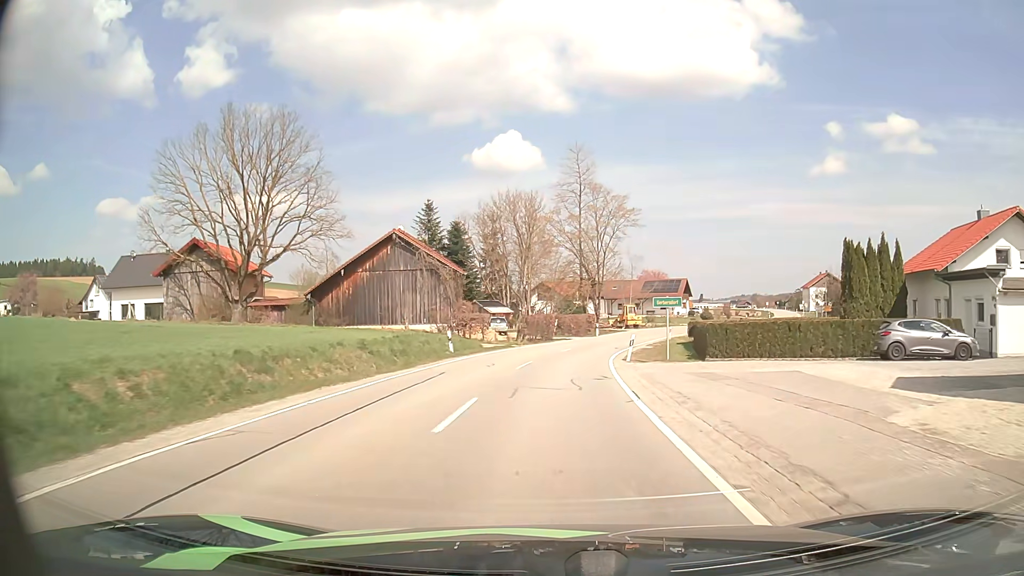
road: secondary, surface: asphalt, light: Day
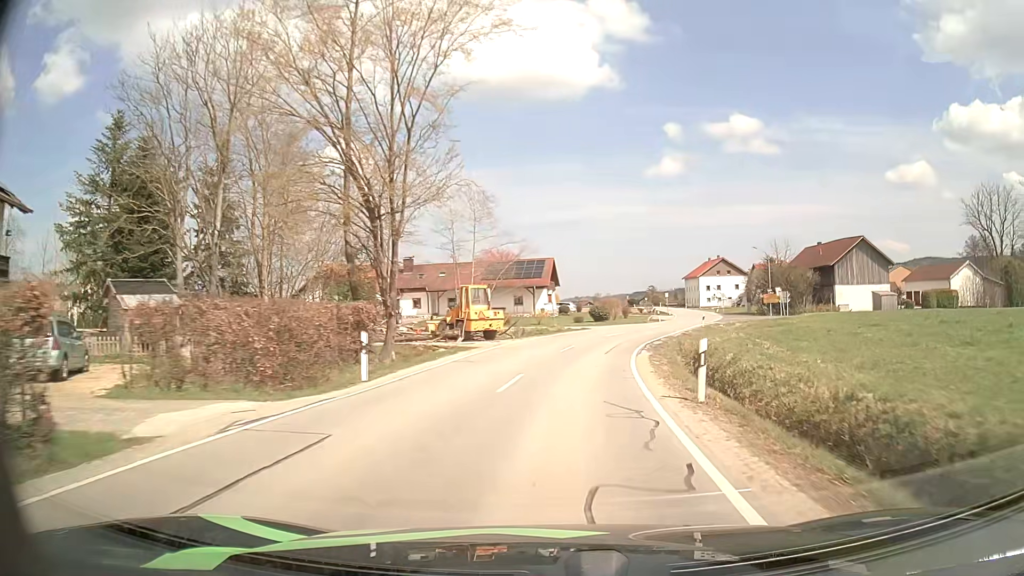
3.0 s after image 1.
(+3.9, +43.4) m; +13°
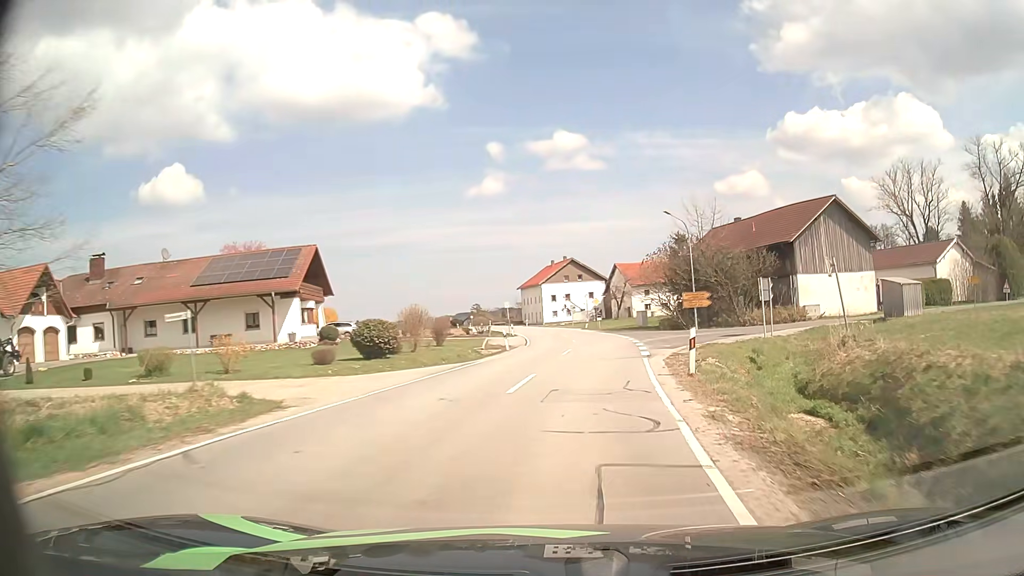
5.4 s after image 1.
(+4.5, +34.9) m; +15°
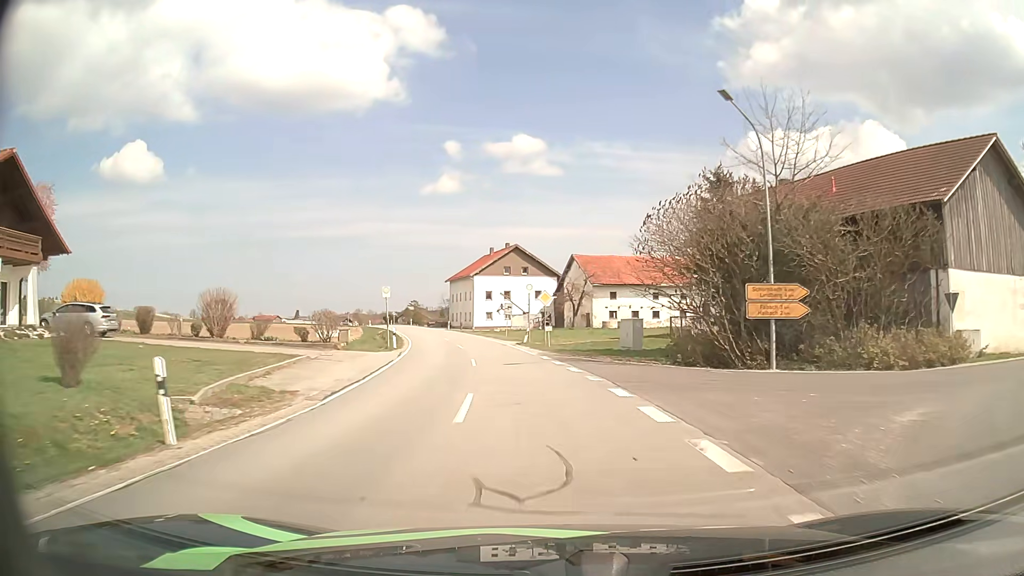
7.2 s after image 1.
(+1.8, +27.3) m; +5°
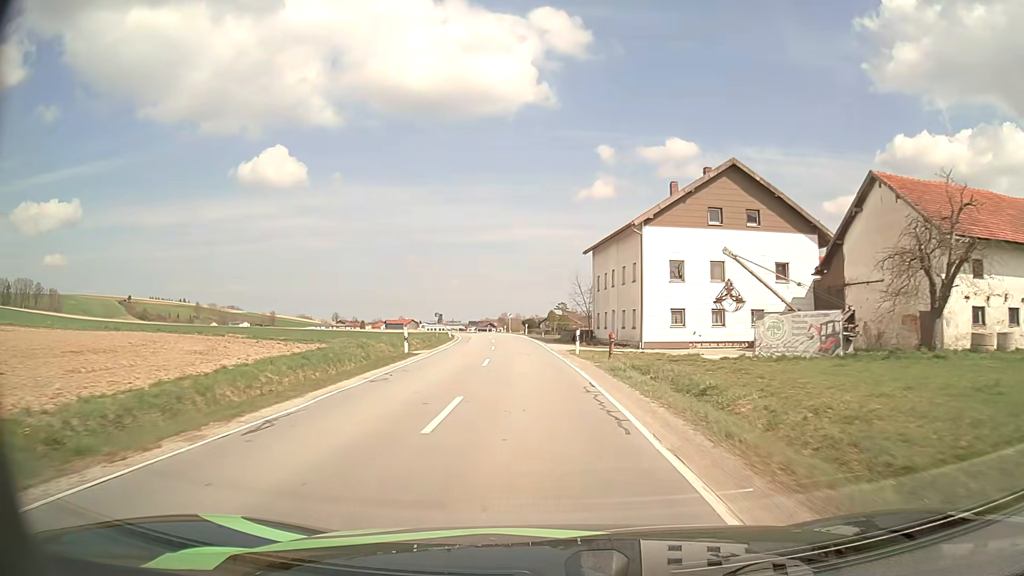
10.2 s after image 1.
(-5.4, +48.7) m; -13°
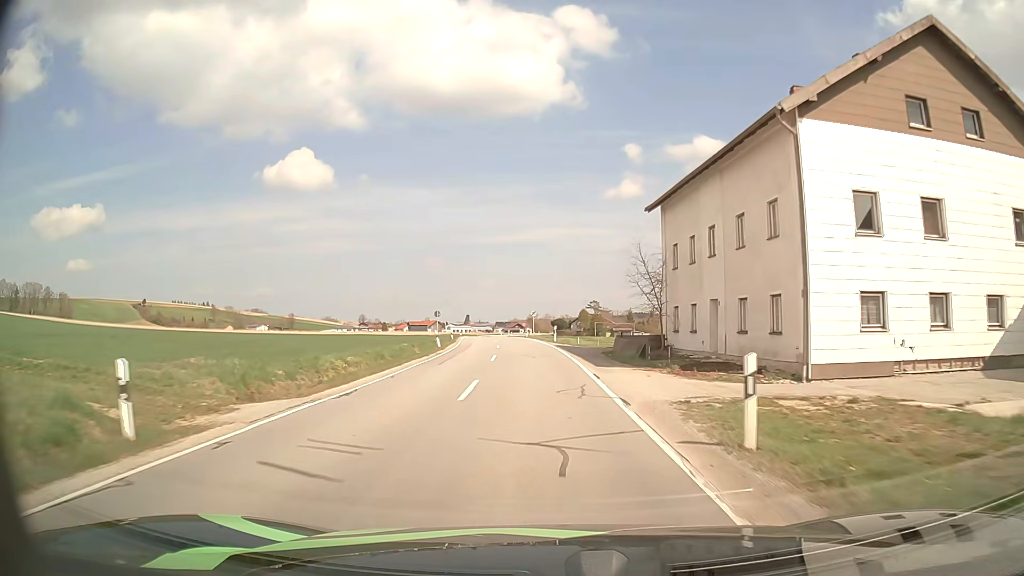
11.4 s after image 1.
(-0.6, +20.7) m; -3°
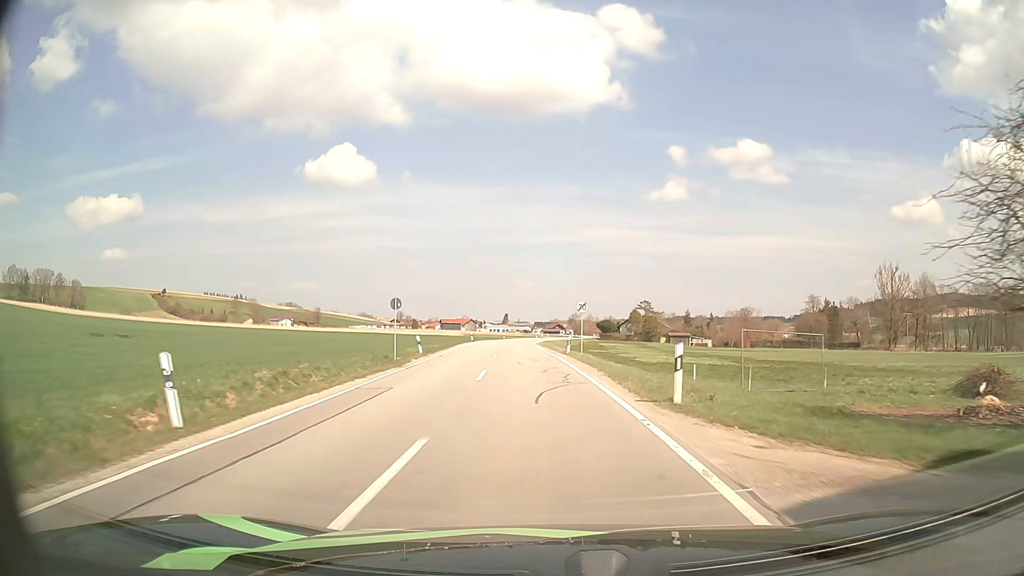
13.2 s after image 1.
(-1.0, +31.6) m; -4°
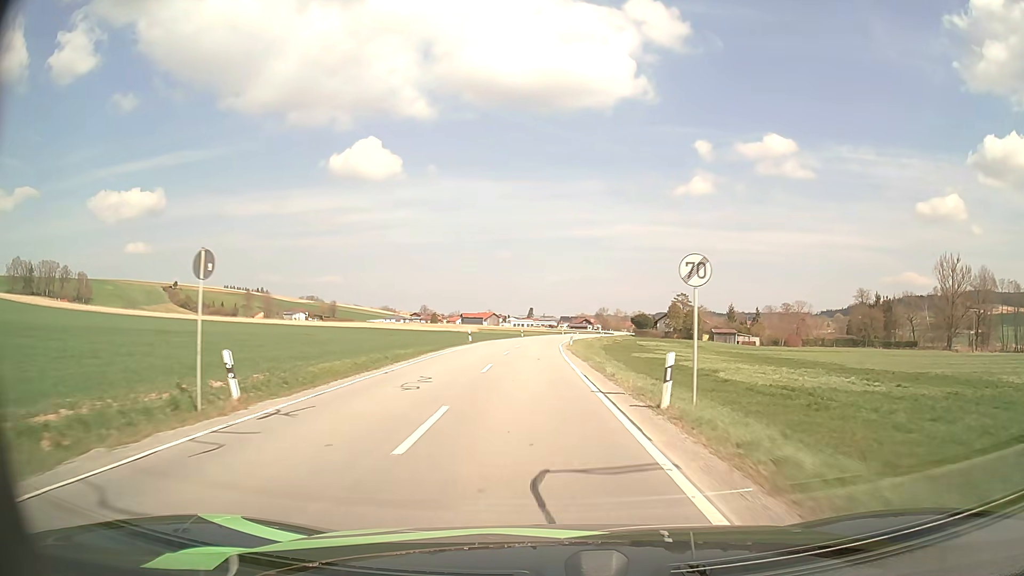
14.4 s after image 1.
(-0.4, +21.6) m; -2°
(0, +10) (0, +20) (0, +30) (0, +40) (0, +50) (0, +60) (0, +70) (+1, +80) (+2, +90) (+3, +100) m
